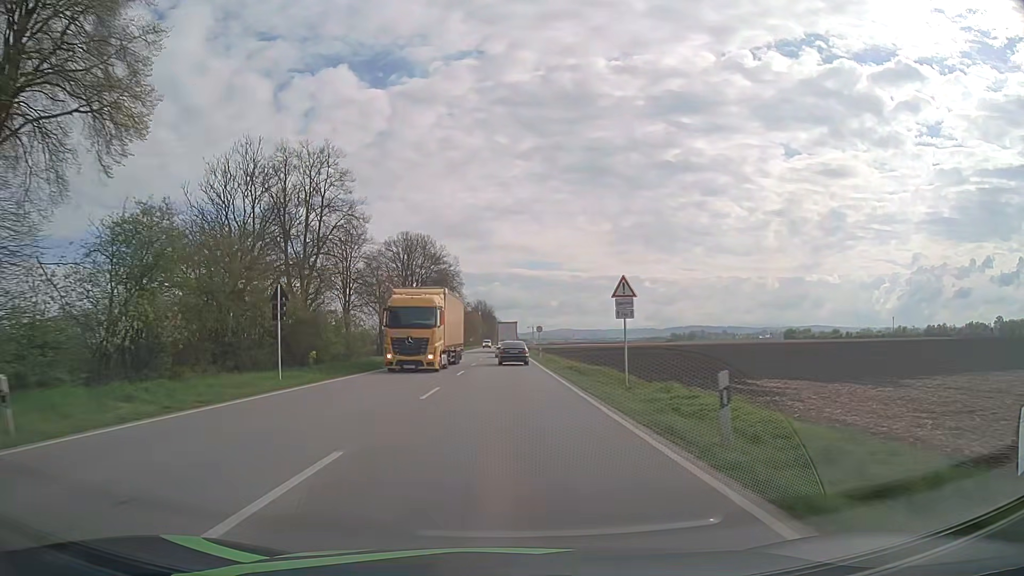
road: primary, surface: asphalt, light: Day
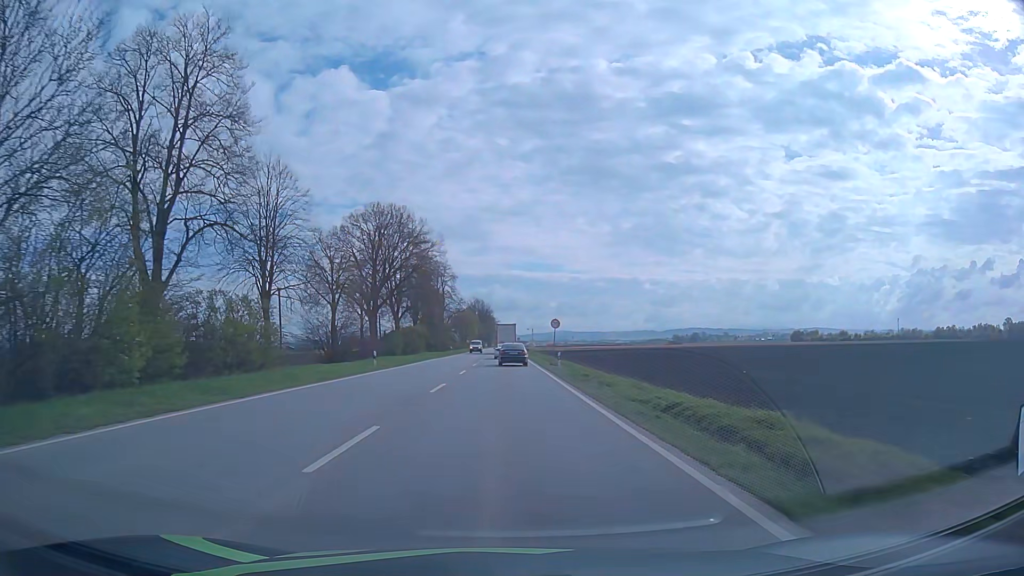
(0.0, +21.4) m; 0°
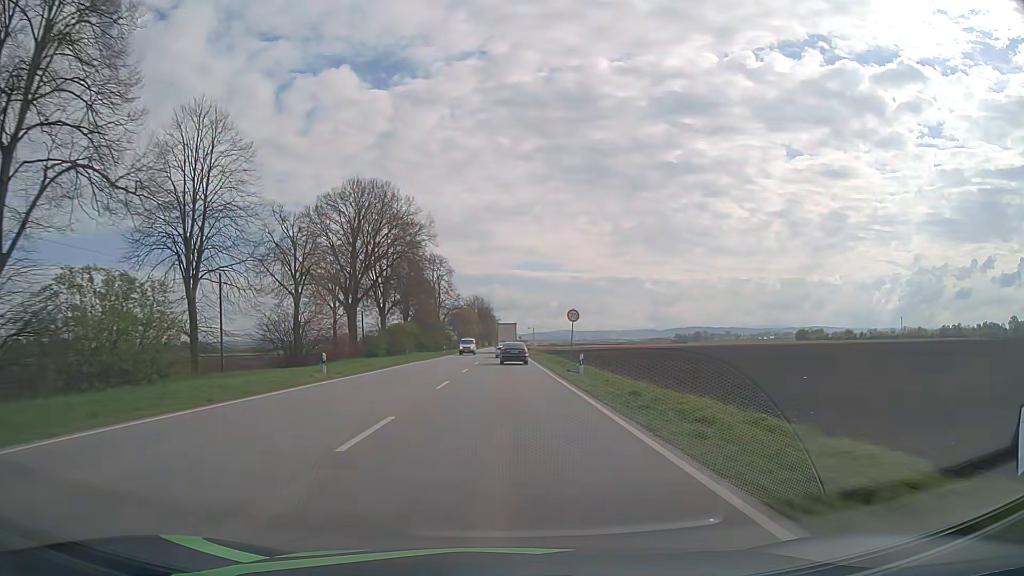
(0.0, +10.6) m; 0°
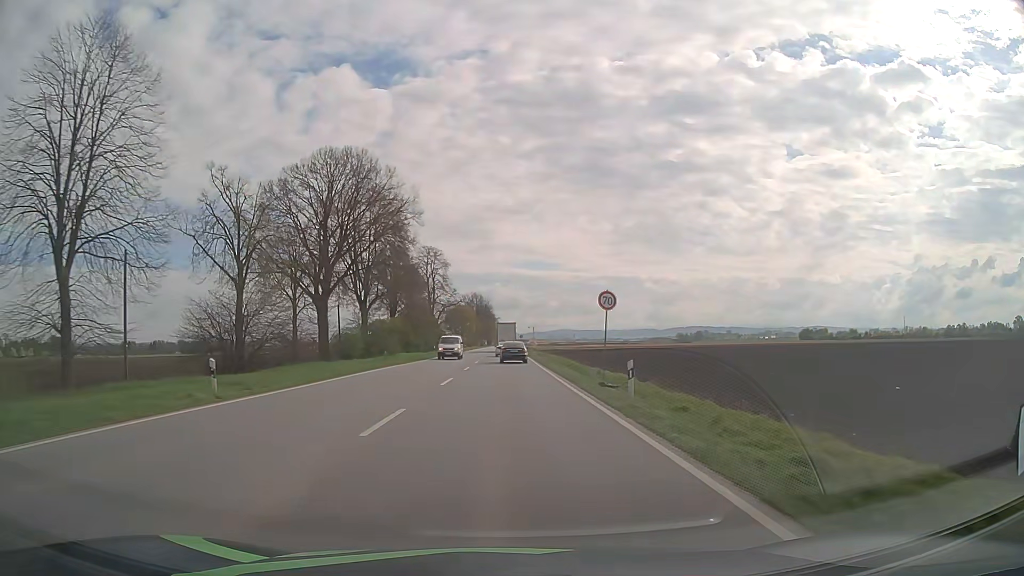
(0.0, +10.5) m; 0°
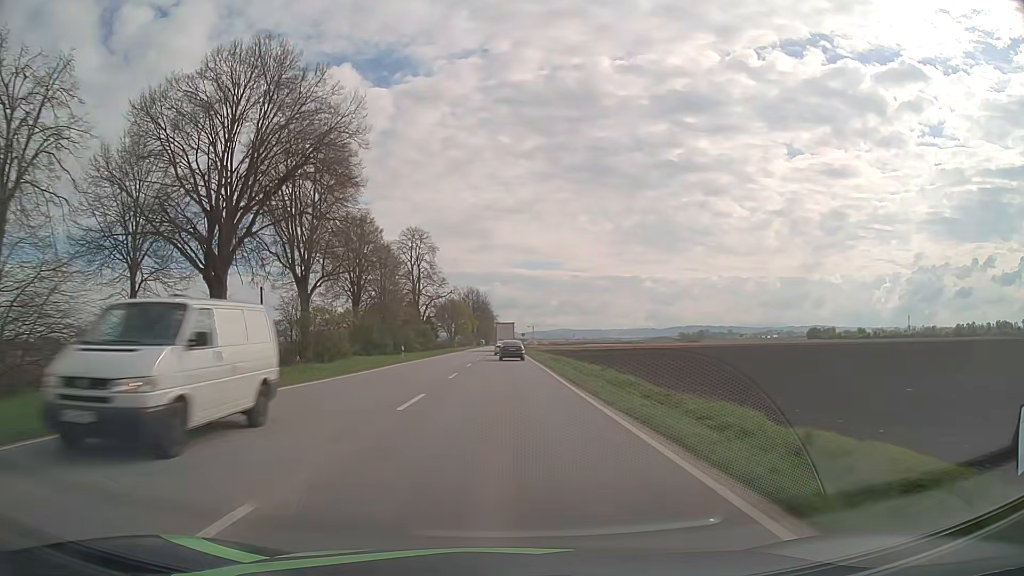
(0.0, +20.3) m; 0°
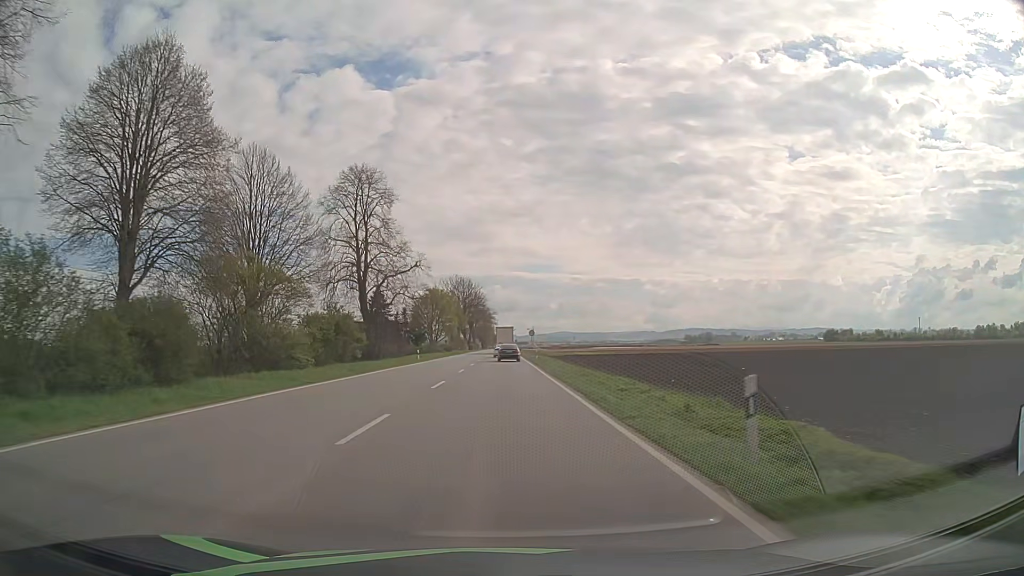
(+0.1, +40.4) m; 0°
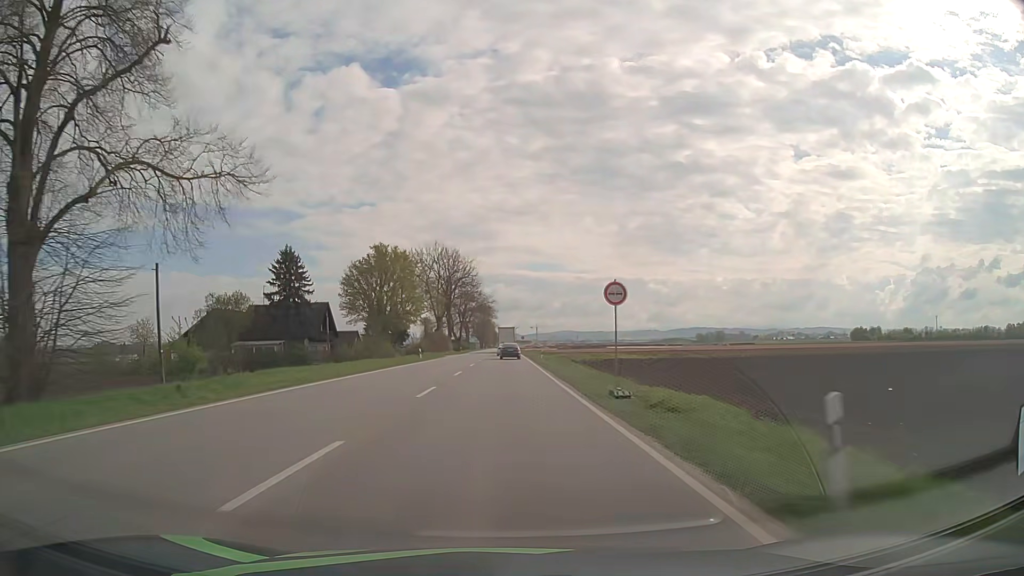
(-0.1, +51.8) m; 0°
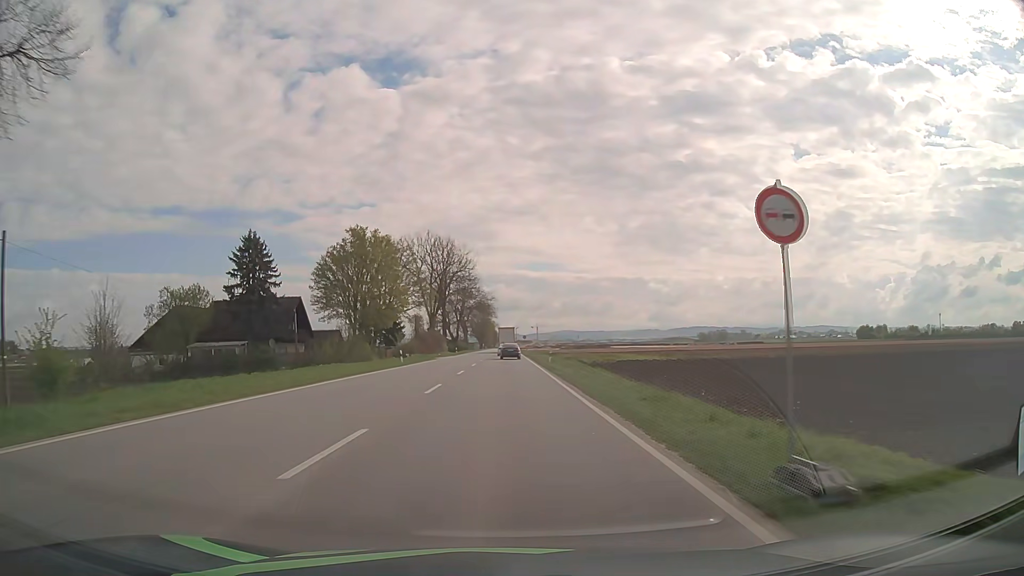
(0.0, +10.5) m; 0°
(0, +10) (0, +20) (0, +30) (0, +40) (0, +50) (0, +60) (0, +70) (0, +80) (0, +90) (0, +100) m
